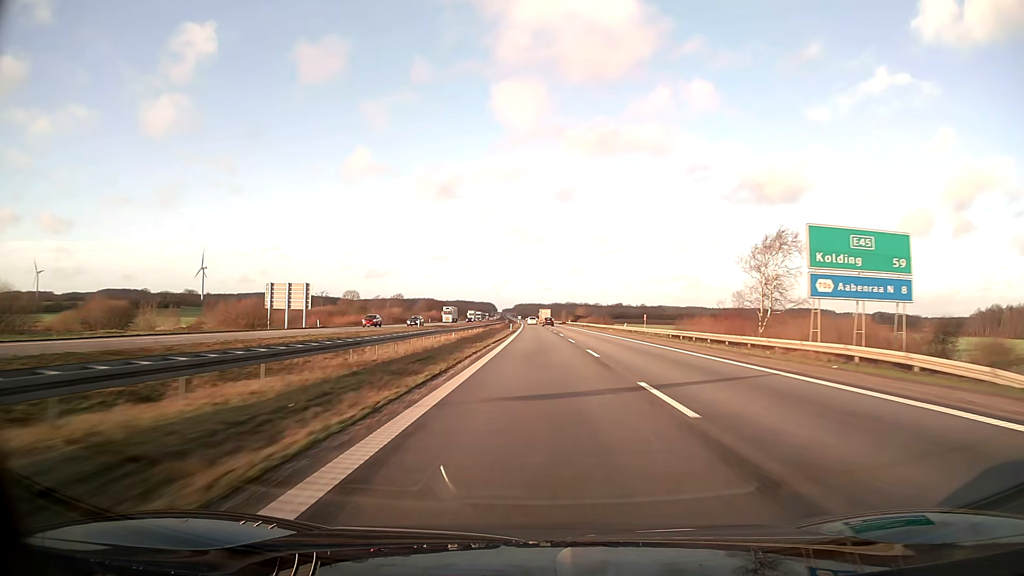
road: motorway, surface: asphalt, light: Day
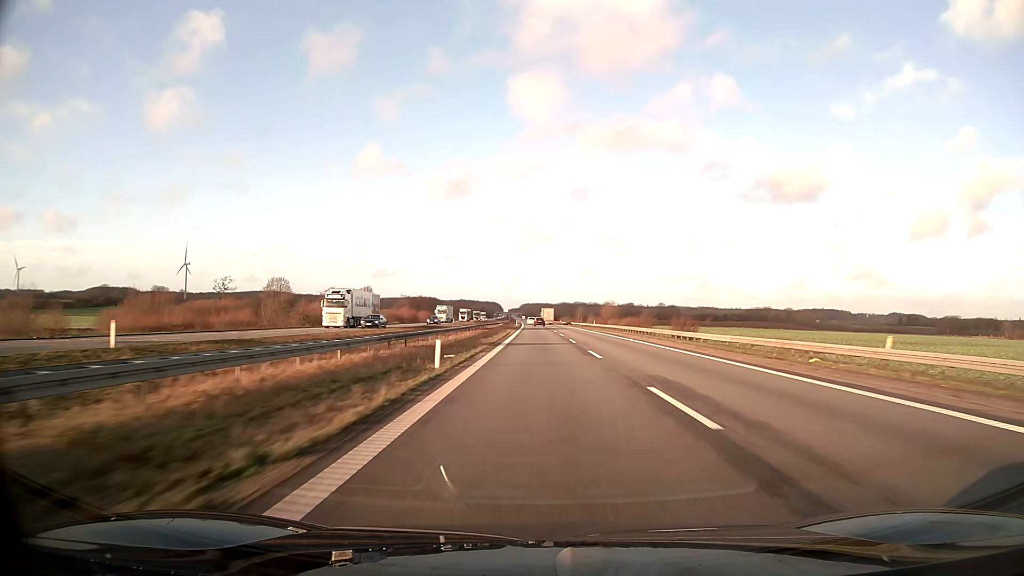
(-0.3, +61.8) m; 0°
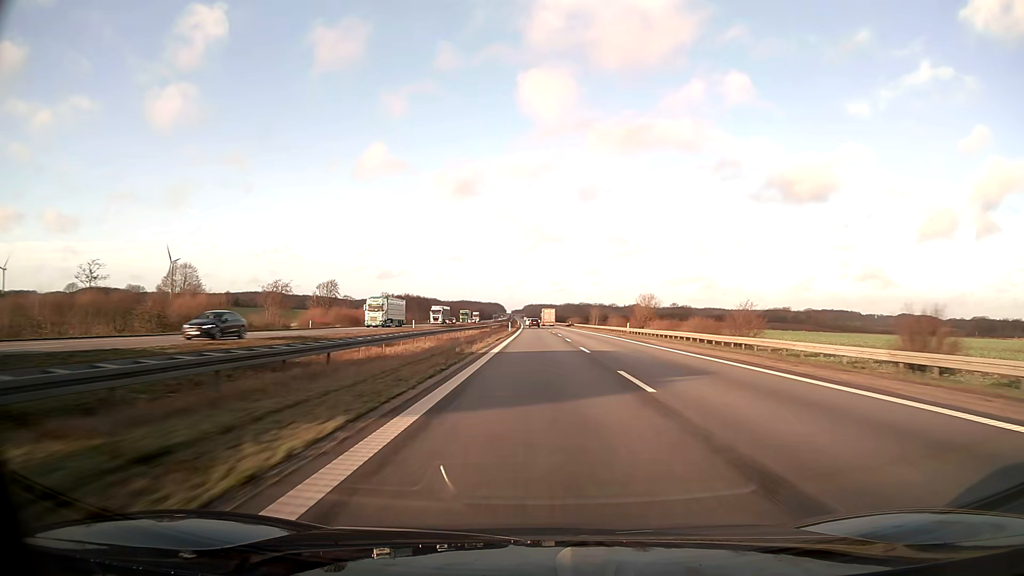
(-0.2, +41.2) m; 0°
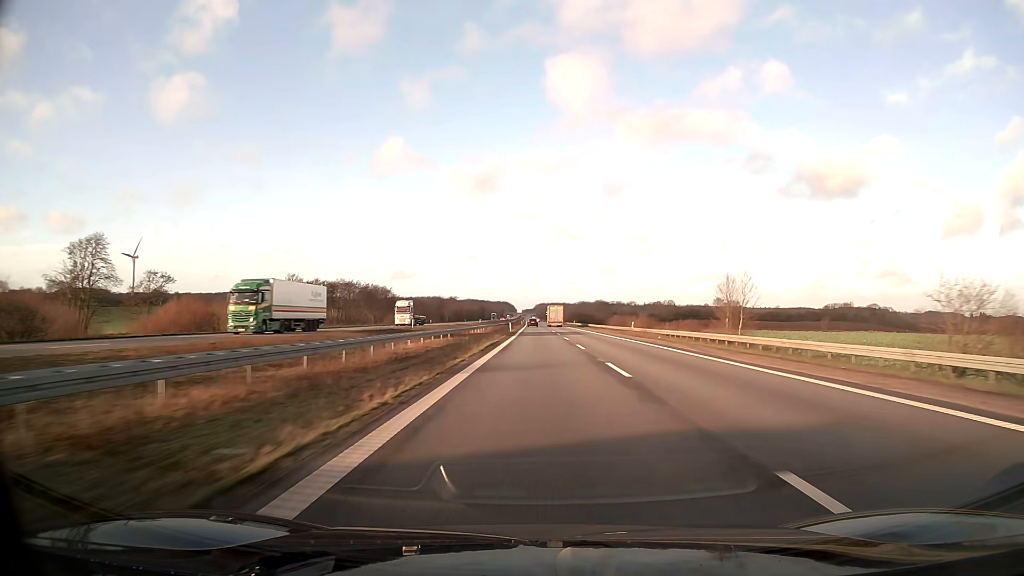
(-0.9, +103.1) m; -1°
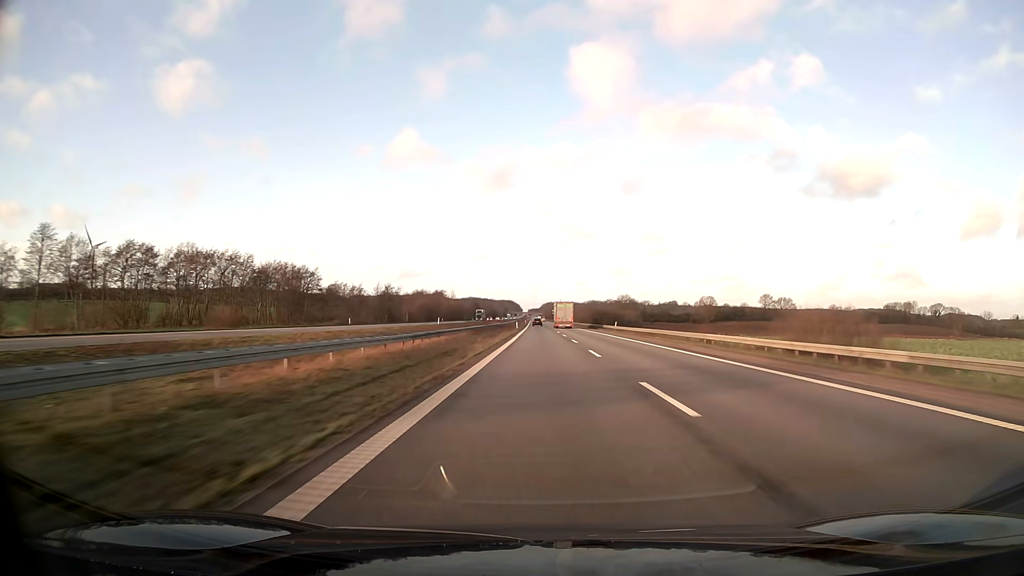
(-0.5, +82.6) m; -1°
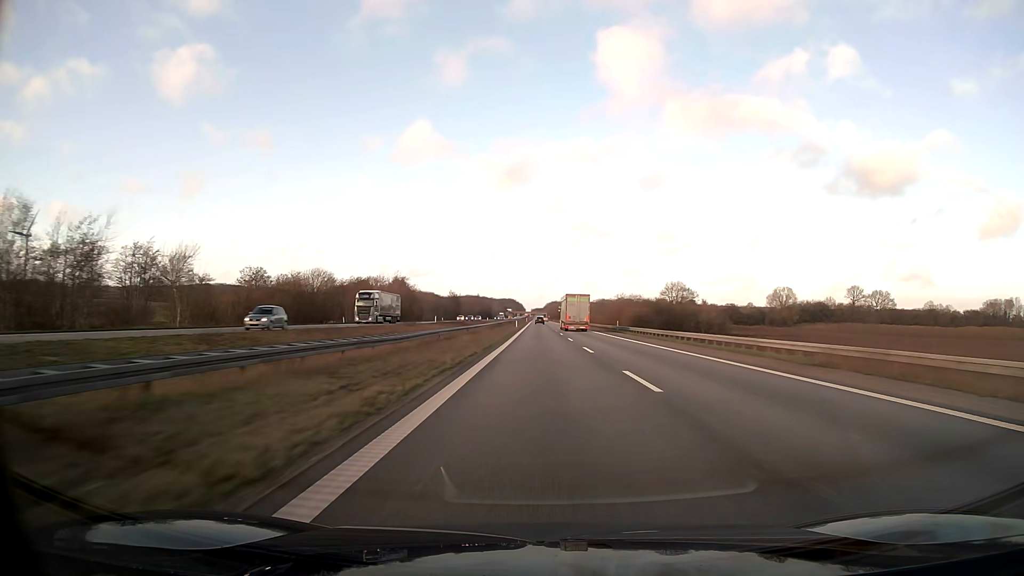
(-0.3, +103.2) m; 0°
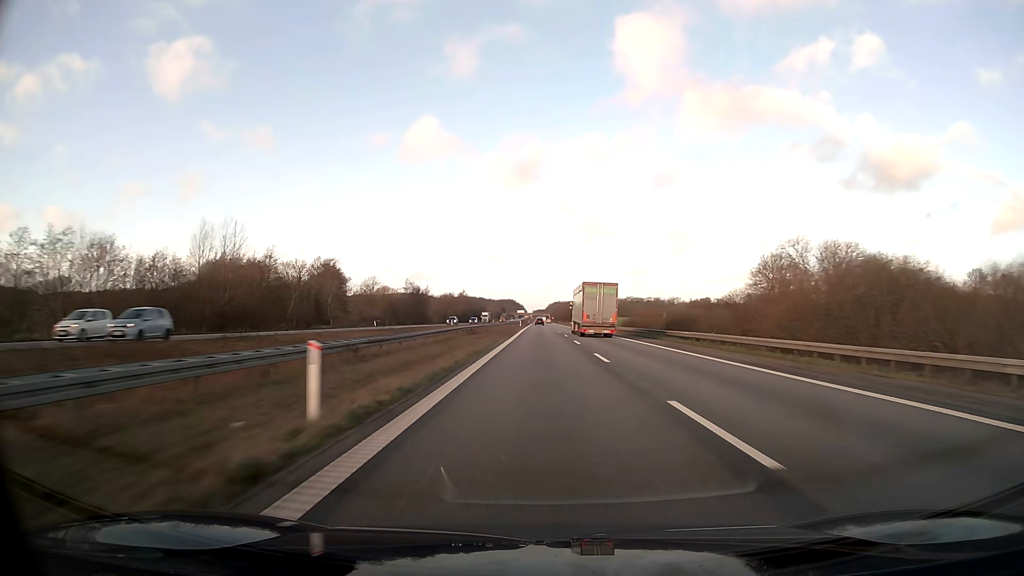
(-0.1, +82.6) m; 0°
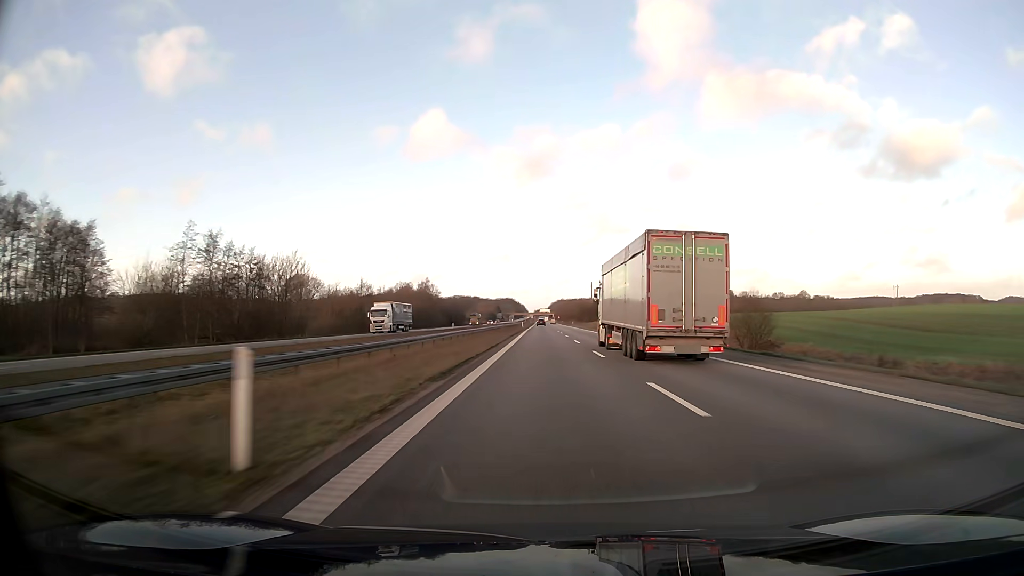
(-0.3, +103.0) m; 0°
(0, +10) (0, +20) (0, +30) (0, +40) (0, +50) (0, +60) (0, +70) (0, +80) (0, +90) (0, +100) m
